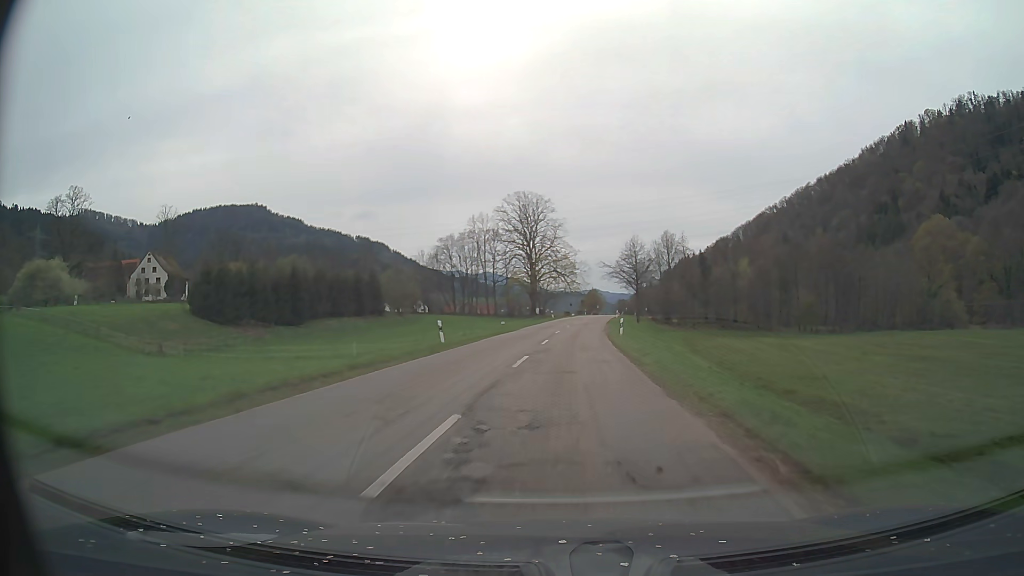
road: secondary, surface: asphalt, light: Day
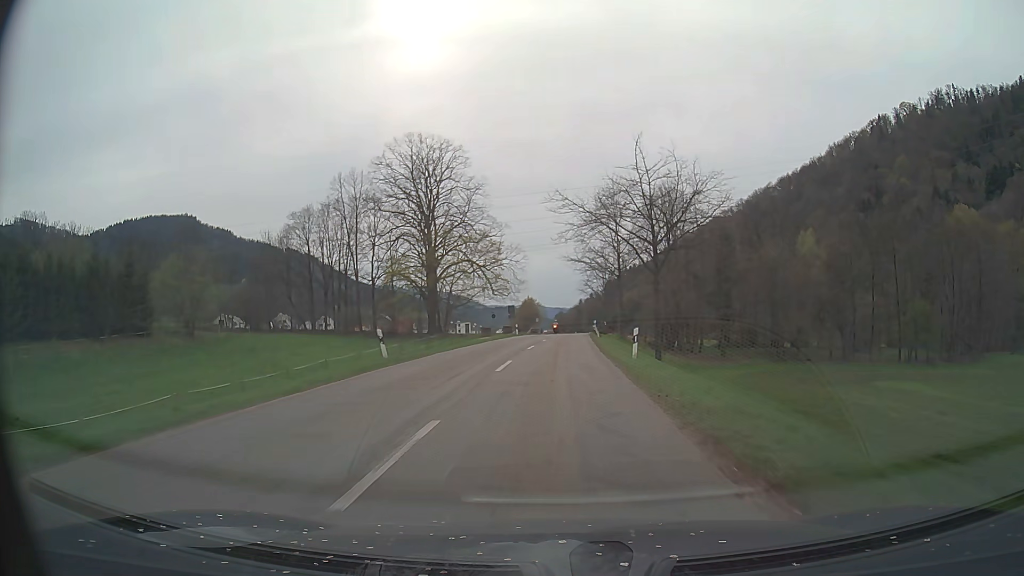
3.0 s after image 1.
(+3.3, +60.3) m; +6°
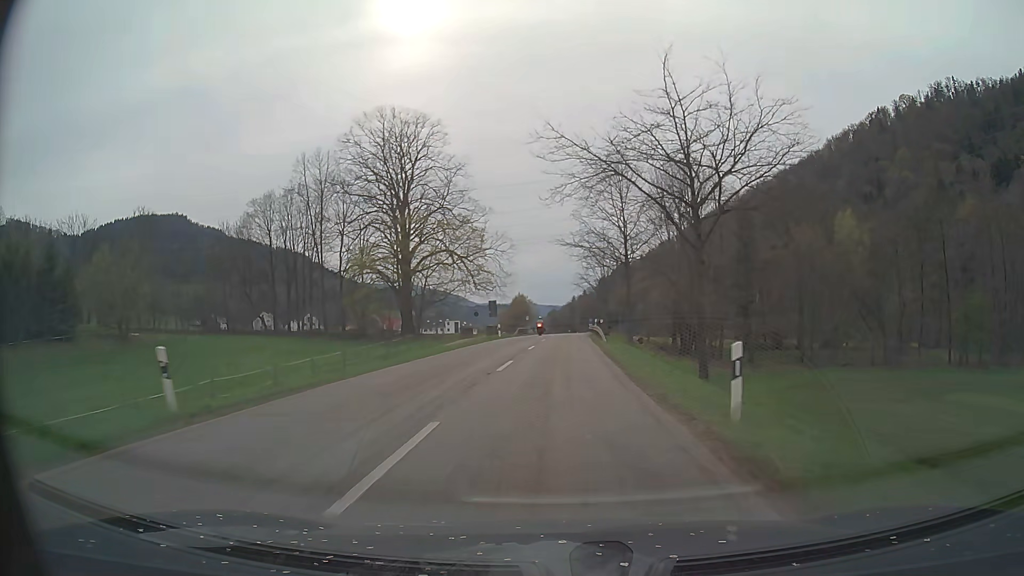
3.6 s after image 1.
(+0.1, +12.0) m; +1°
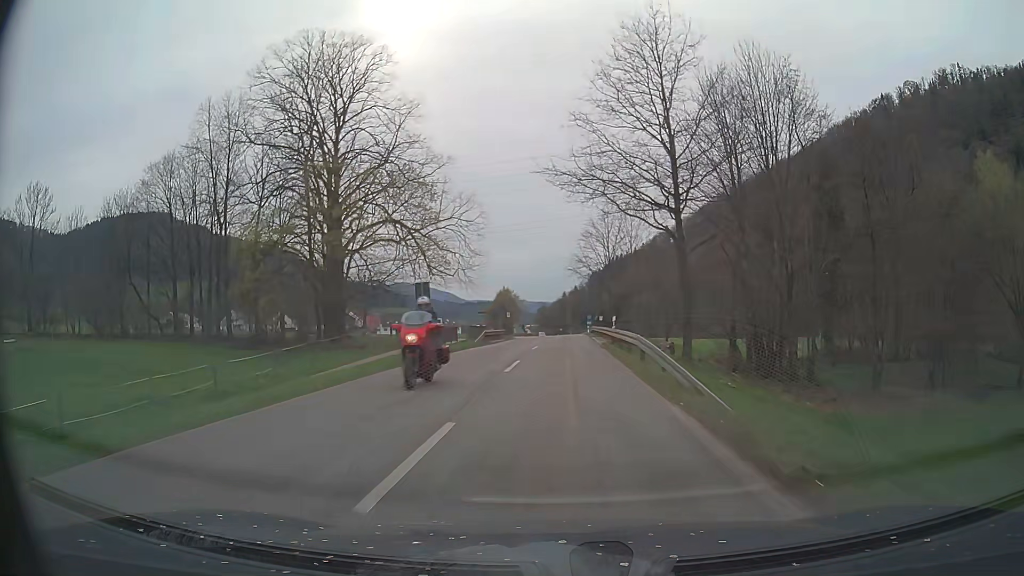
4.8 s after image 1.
(+0.2, +24.1) m; +1°
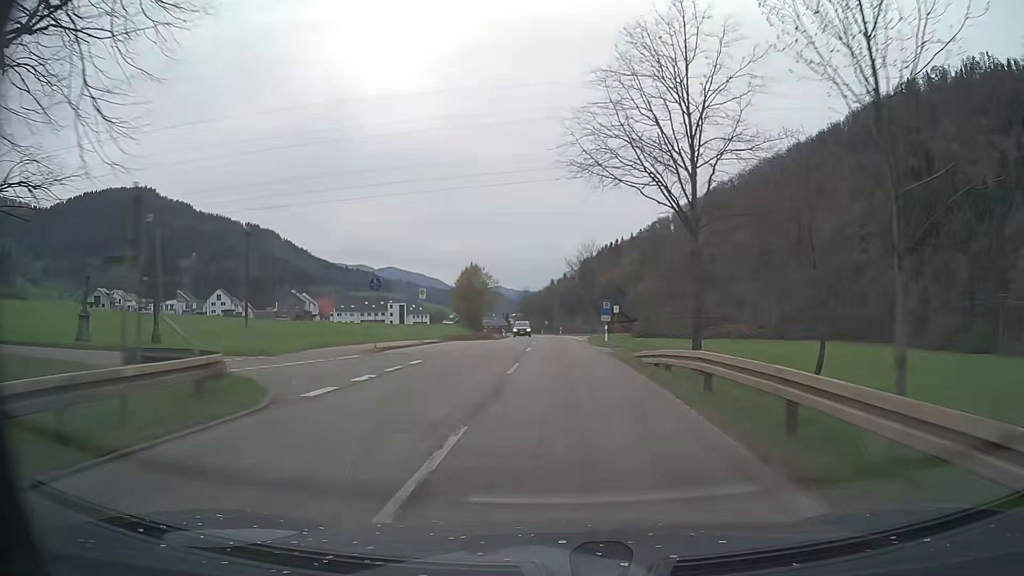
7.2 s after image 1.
(+0.5, +48.3) m; +1°
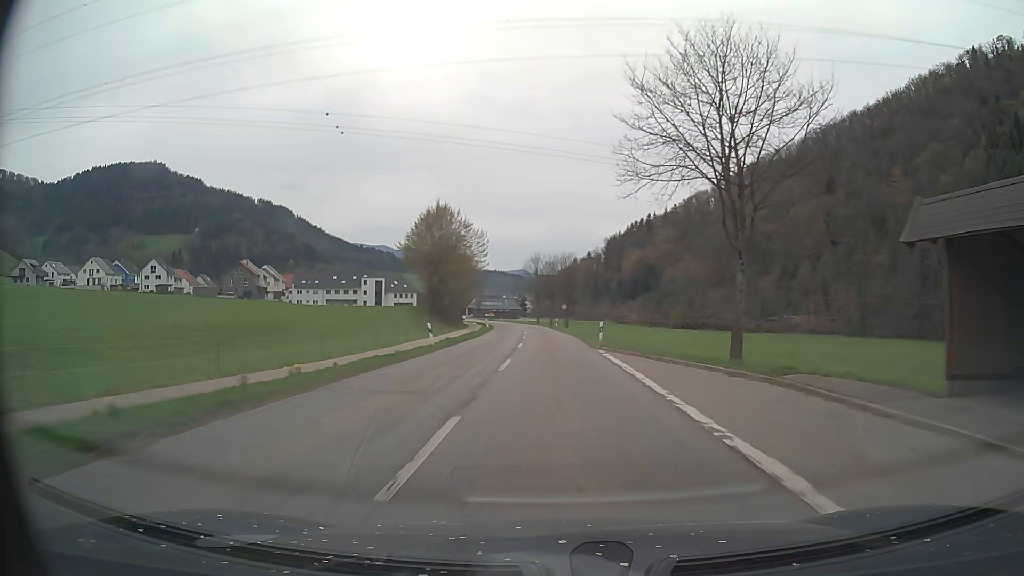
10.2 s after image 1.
(-0.1, +58.8) m; -2°
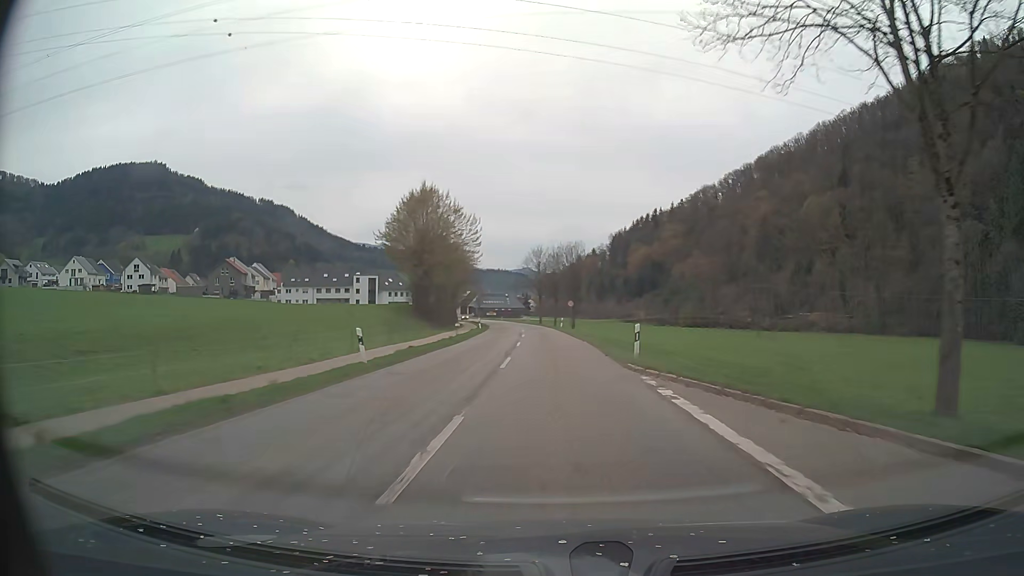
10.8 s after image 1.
(0.0, +11.4) m; 0°
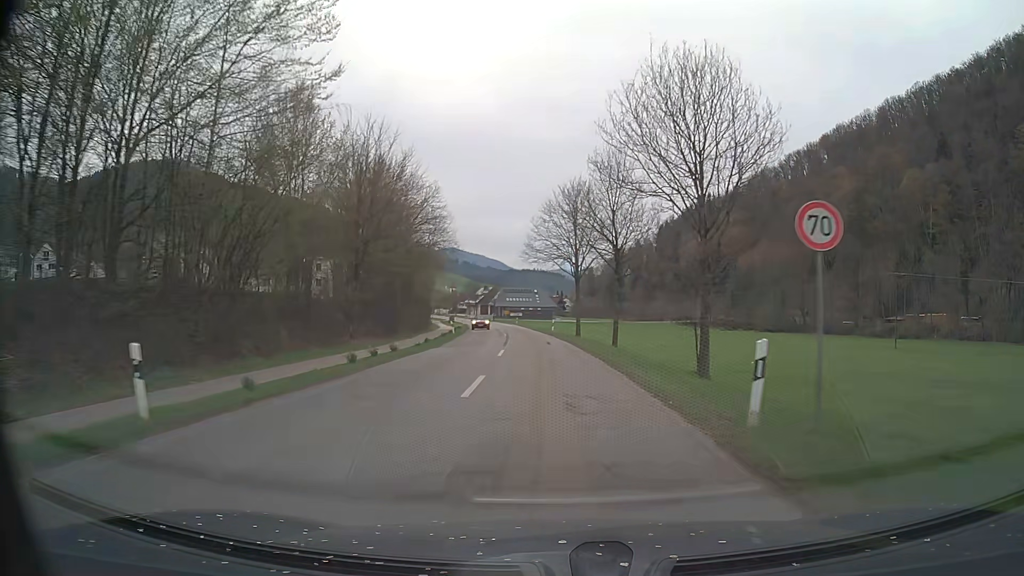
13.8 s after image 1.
(-1.0, +55.5) m; -3°
(0, +10) (0, +20) (-1, +30) (-1, +40) (-2, +50) (-3, +60) (-4, +70) (-5, +80) (-7, +90) (-8, +100) m
